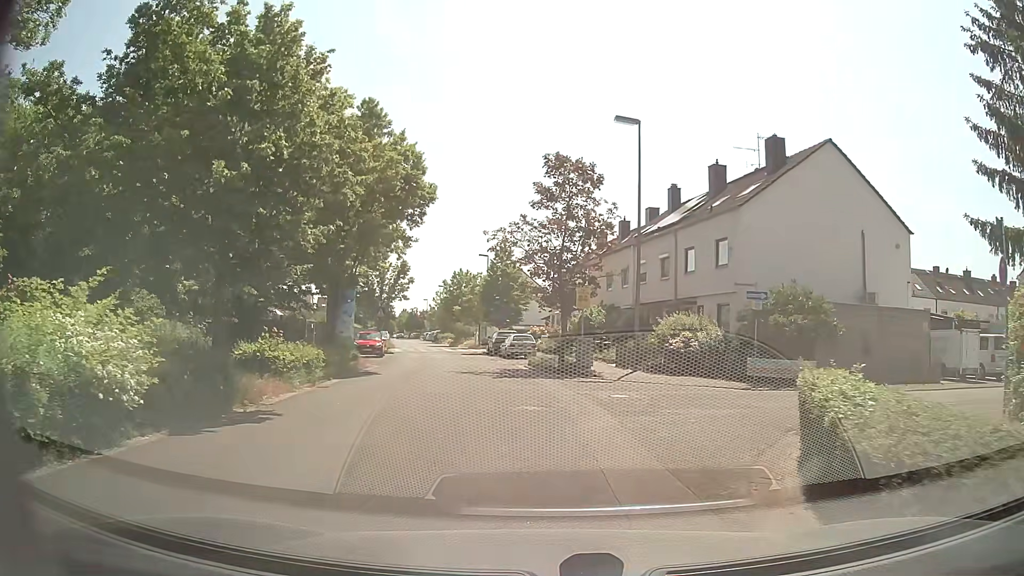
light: Day
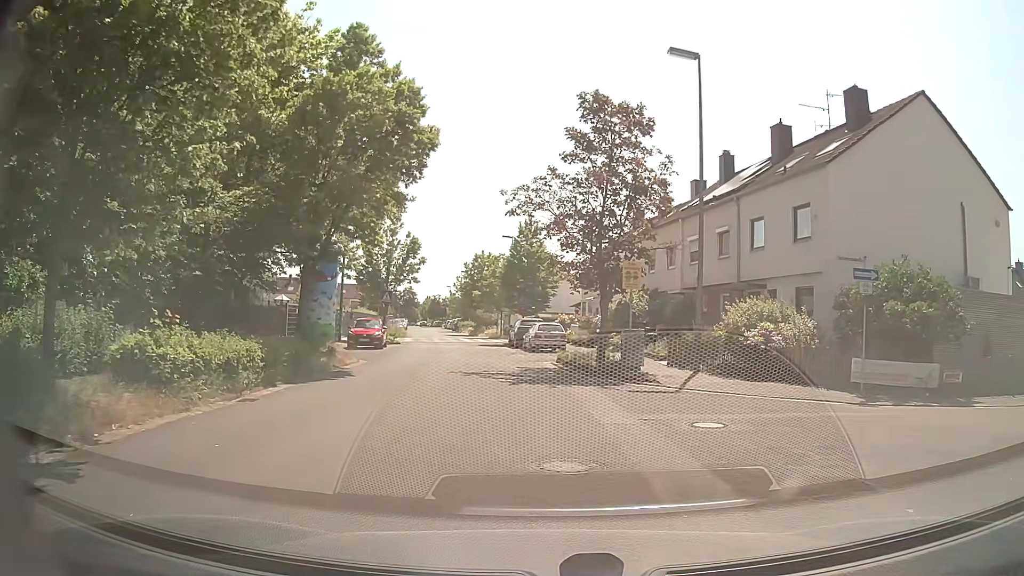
(-0.1, +6.3) m; -1°
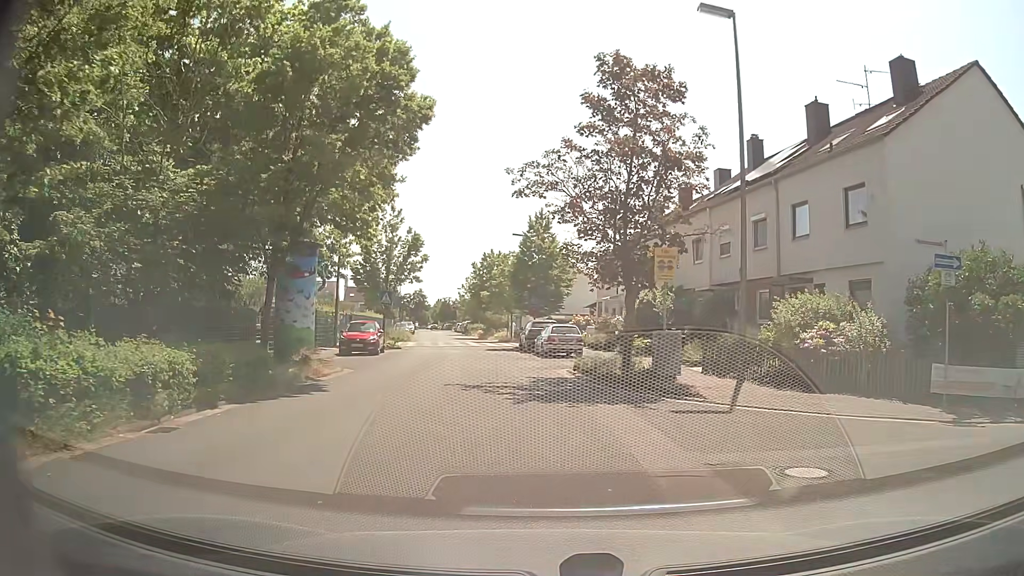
(-0.1, +3.4) m; -2°
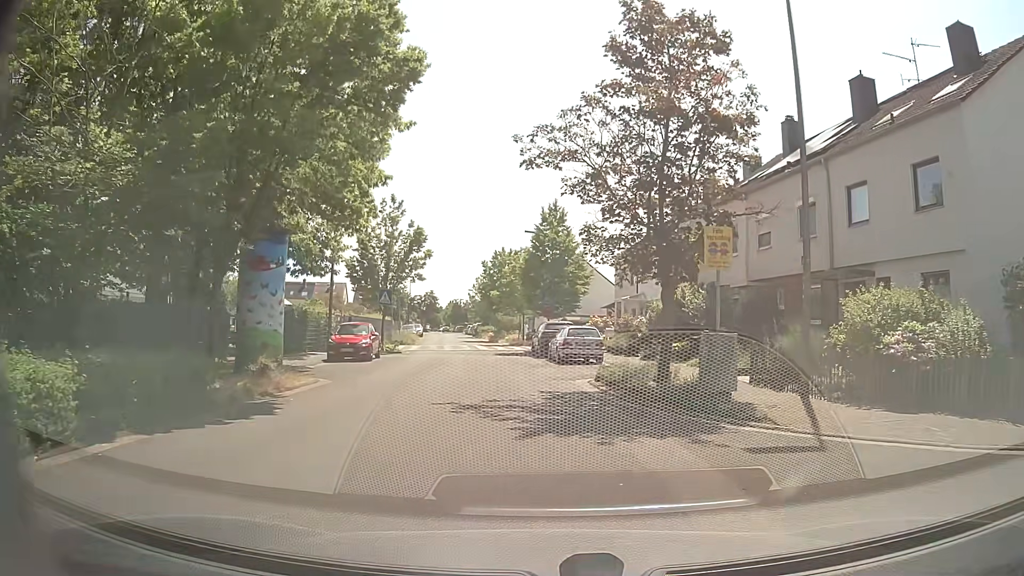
(0.0, +3.5) m; -1°
